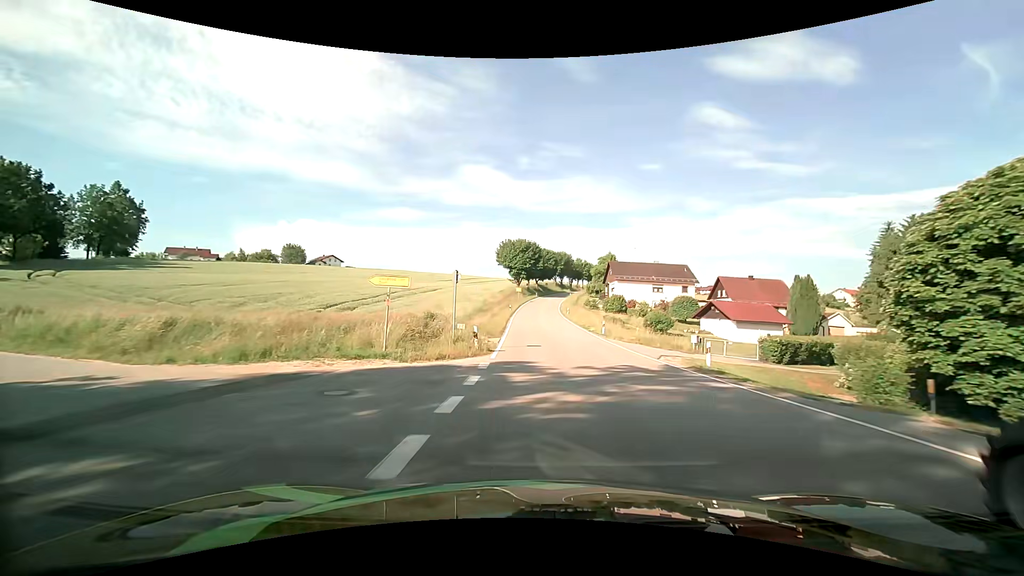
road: tertiary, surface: asphalt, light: Day
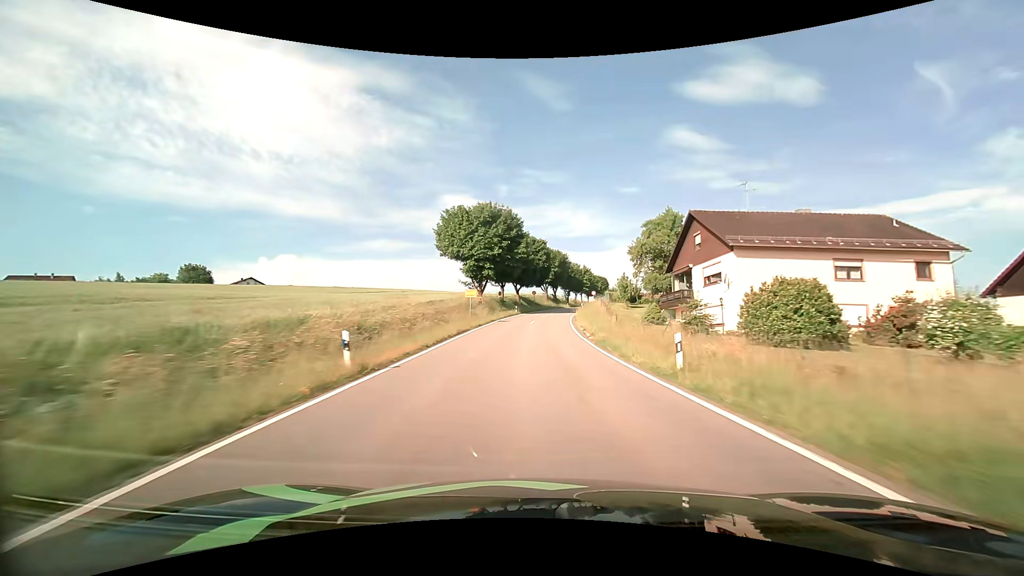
(+0.2, +56.2) m; +1°
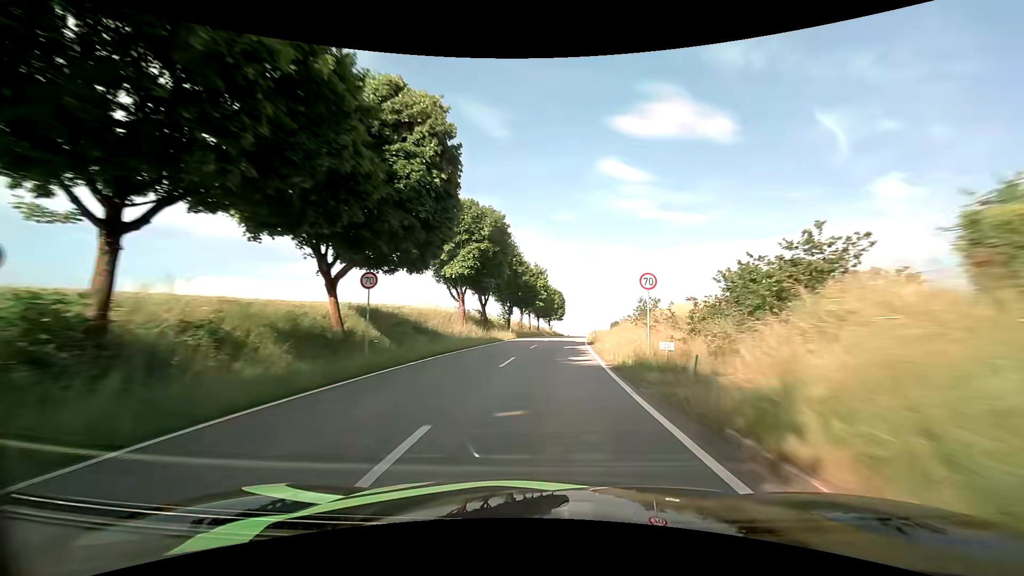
(+2.7, +61.6) m; +8°
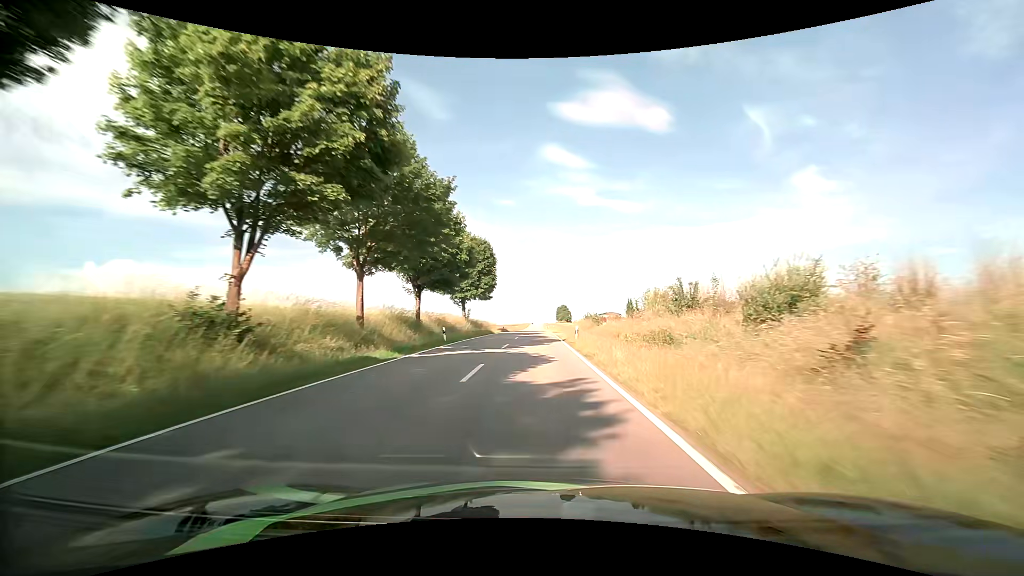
(+4.6, +66.2) m; +7°
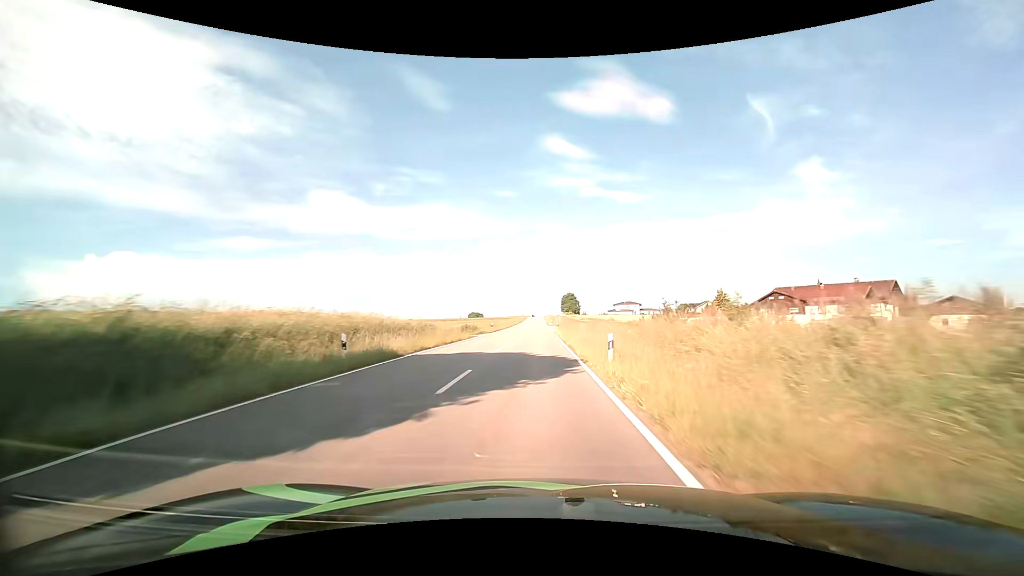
(+0.3, +63.1) m; 0°
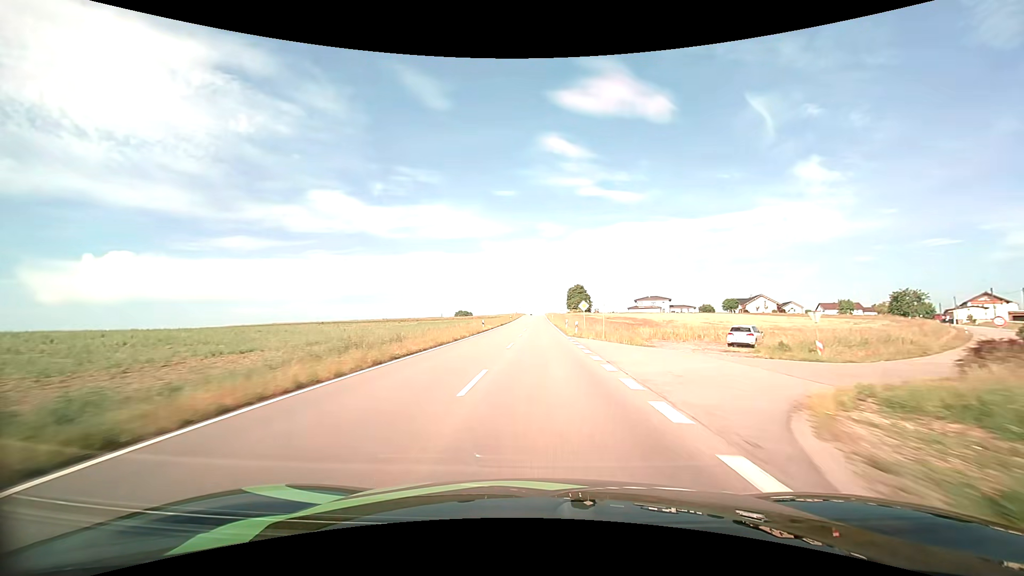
(-0.4, +62.1) m; 0°
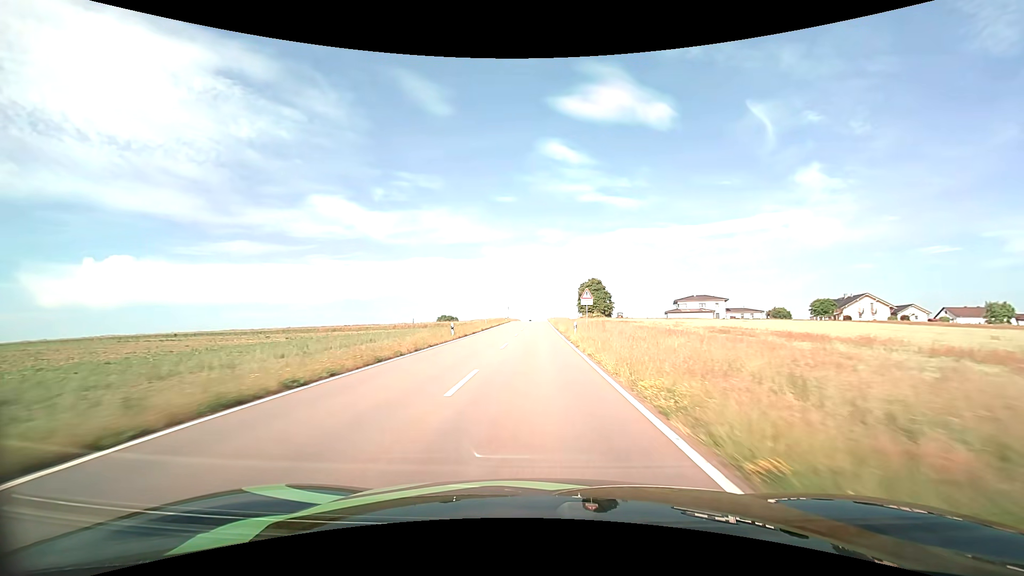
(+0.3, +61.9) m; 0°
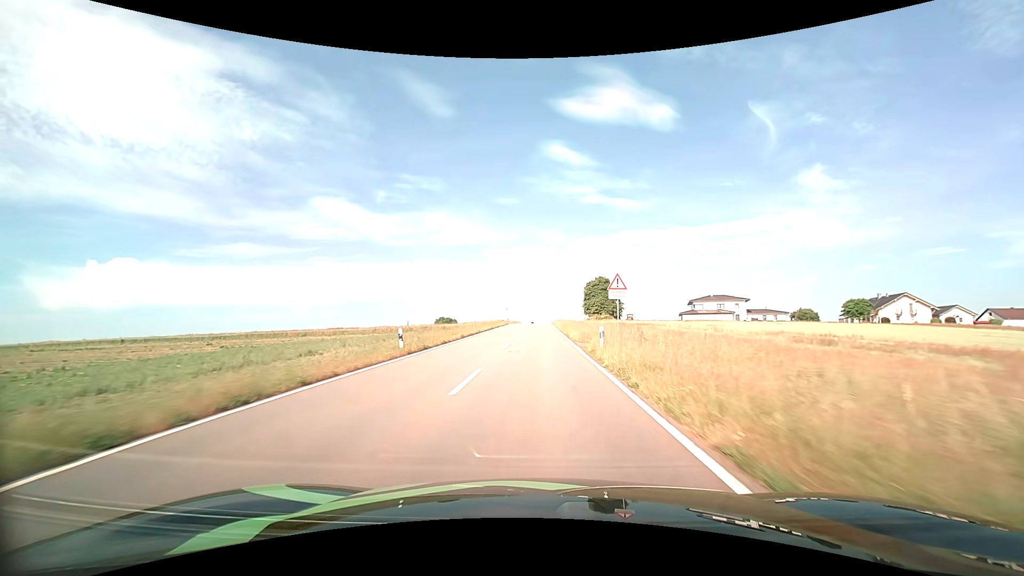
(0.0, +12.4) m; 0°
(0, +10) (0, +20) (0, +30) (0, +40) (0, +50) (0, +60) (0, +70) (0, +80) (0, +90) (0, +100) m
